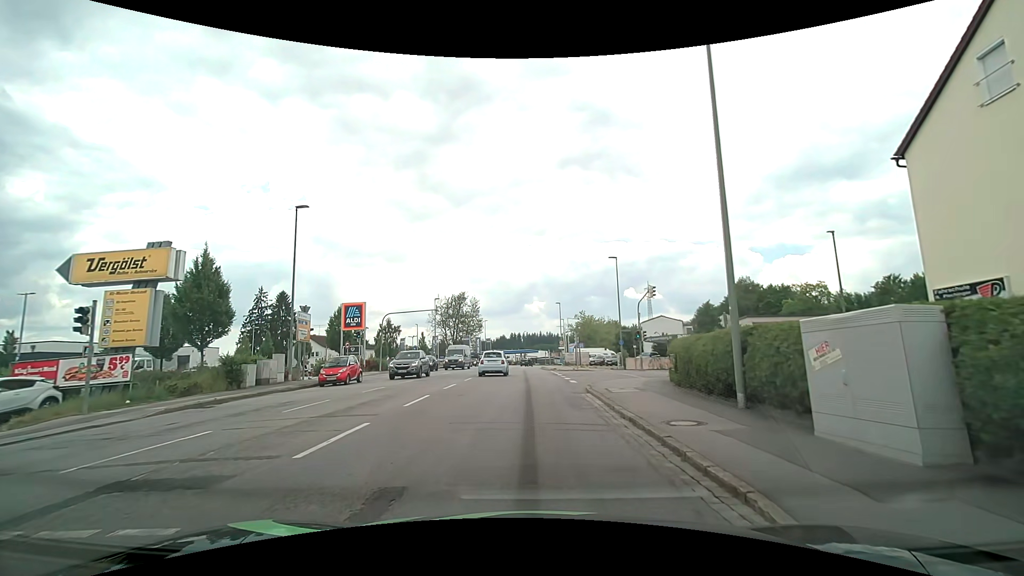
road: tertiary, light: Day
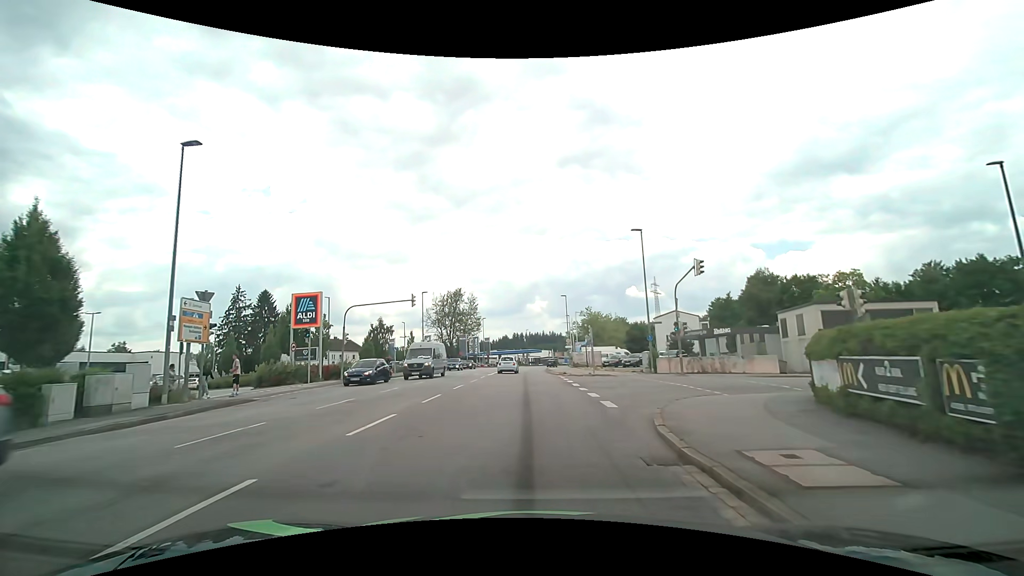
(+0.1, +10.3) m; 0°
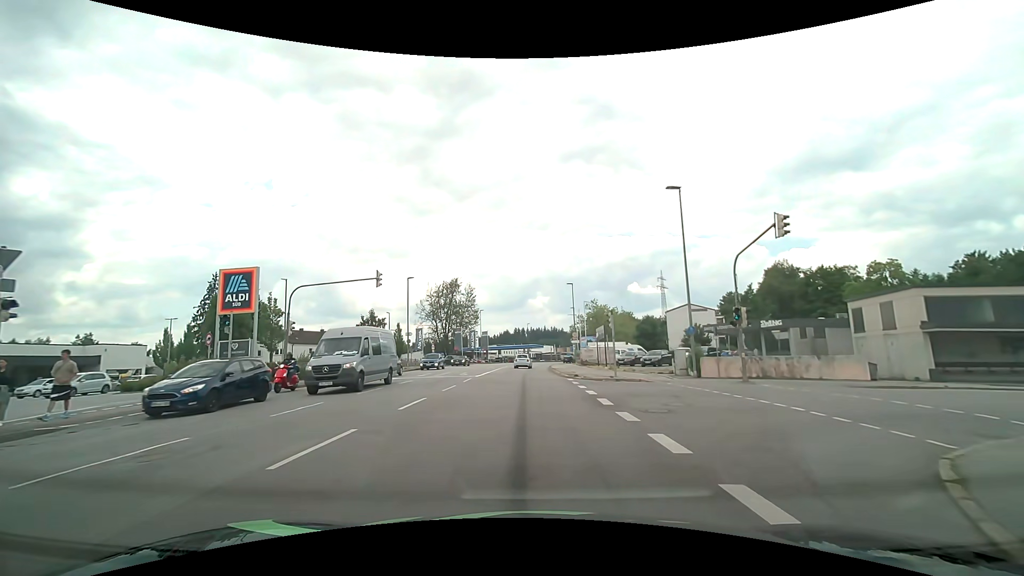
(0.0, +8.8) m; 0°
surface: asphalt
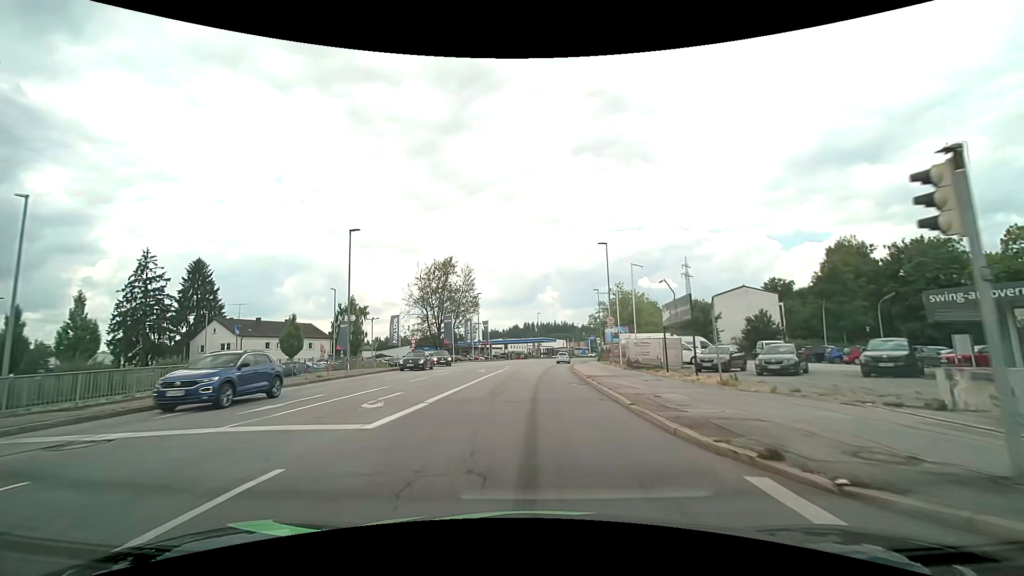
(-0.2, +21.4) m; -1°
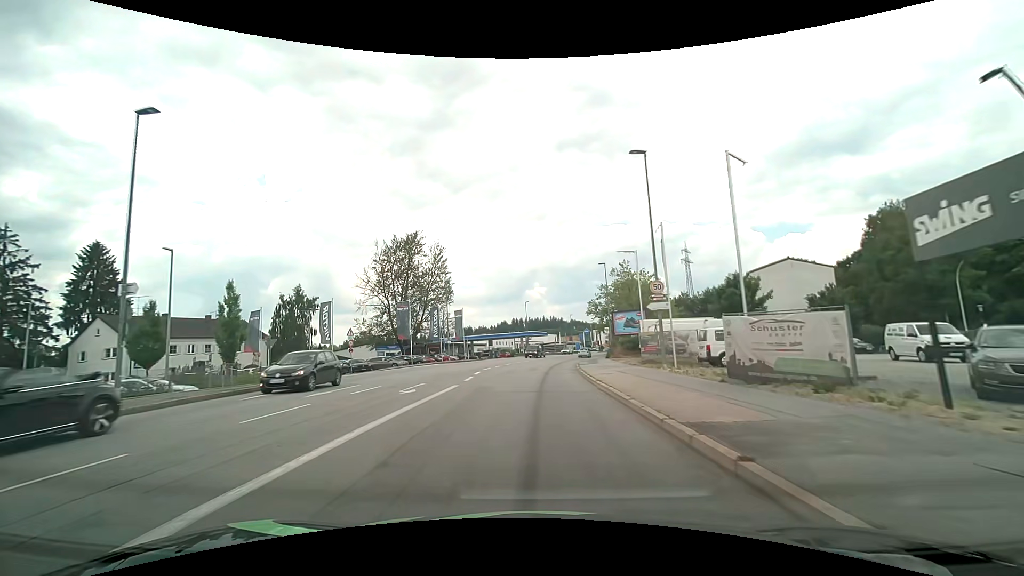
(+0.2, +18.7) m; +1°
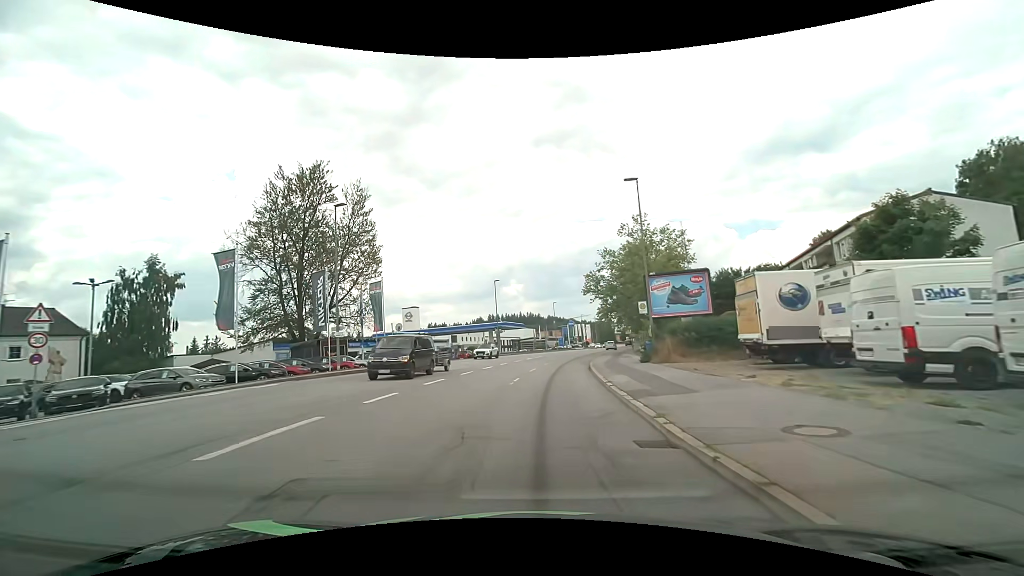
(+0.6, +27.0) m; +3°
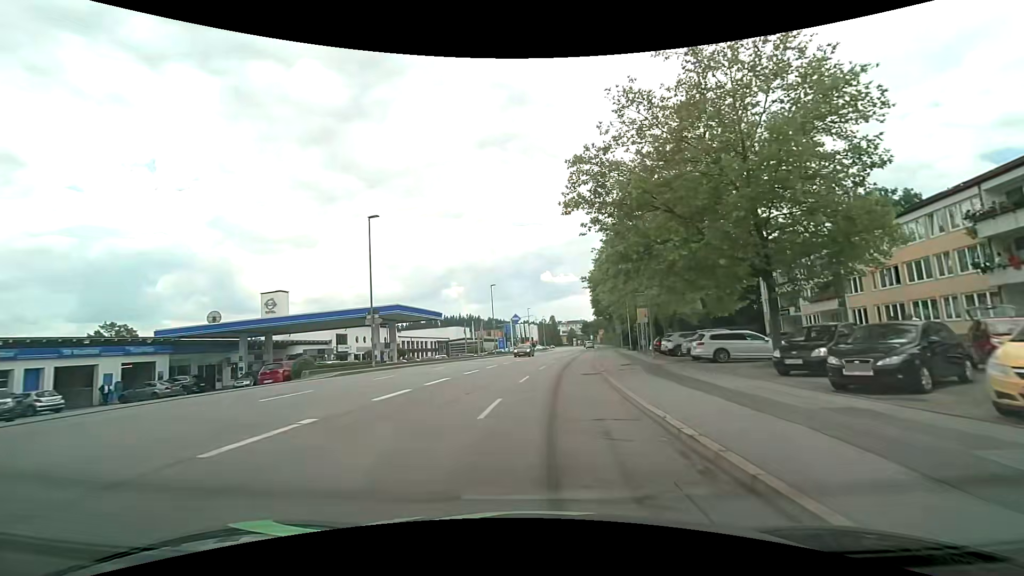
(+1.8, +35.2) m; +7°
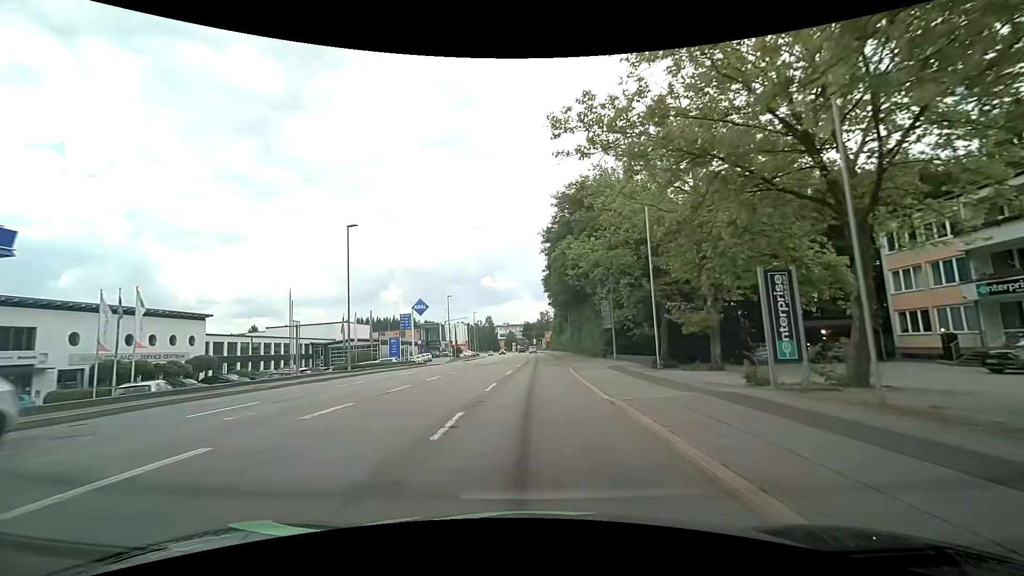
(+2.8, +37.3) m; +7°
(0, +10) (0, +20) (0, +30) (0, +40) (0, +50) (0, +60) (0, +70) (0, +80) (0, +90) (0, +100) m
